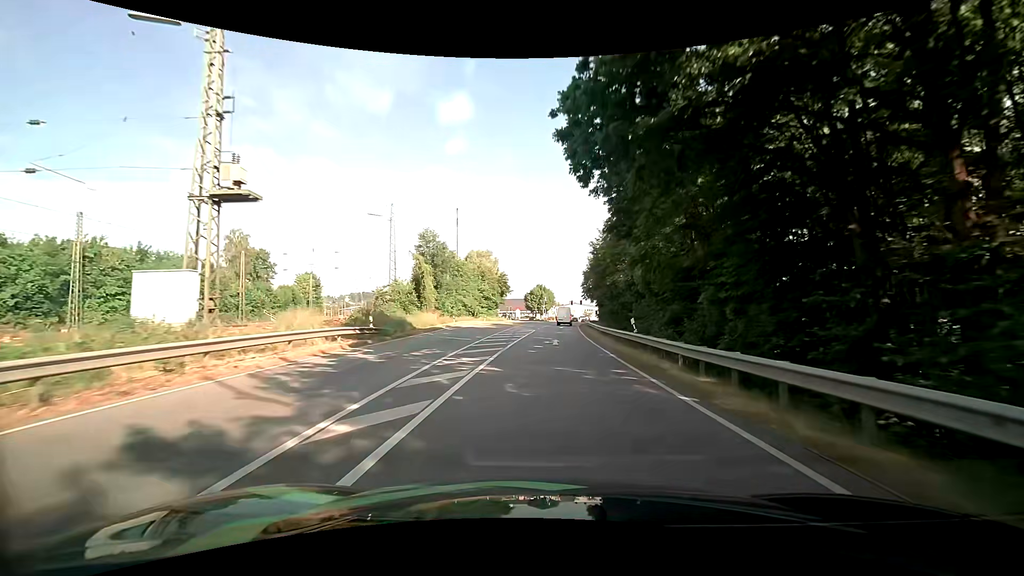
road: primary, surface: asphalt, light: Day
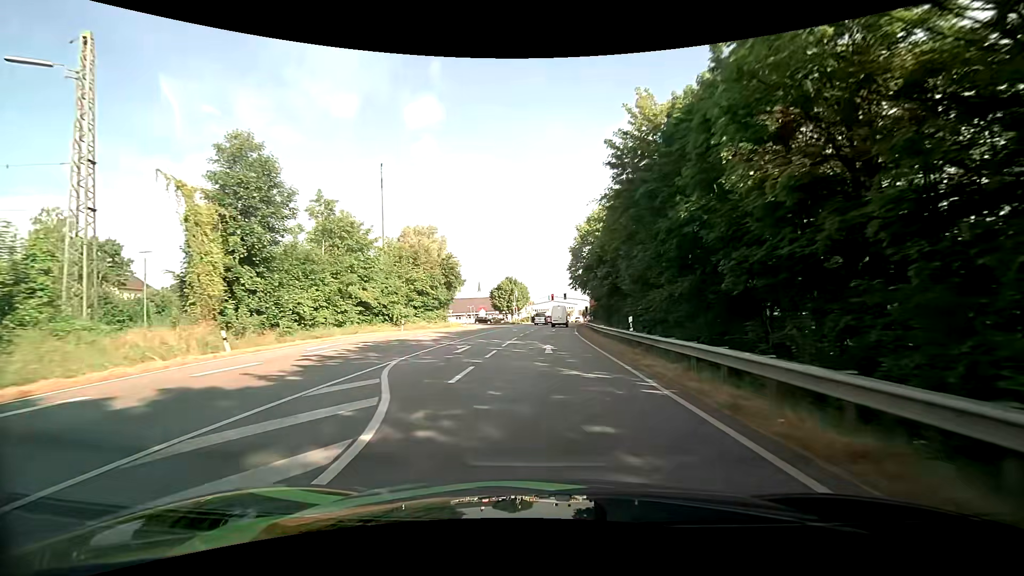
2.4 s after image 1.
(+0.9, +38.0) m; +2°
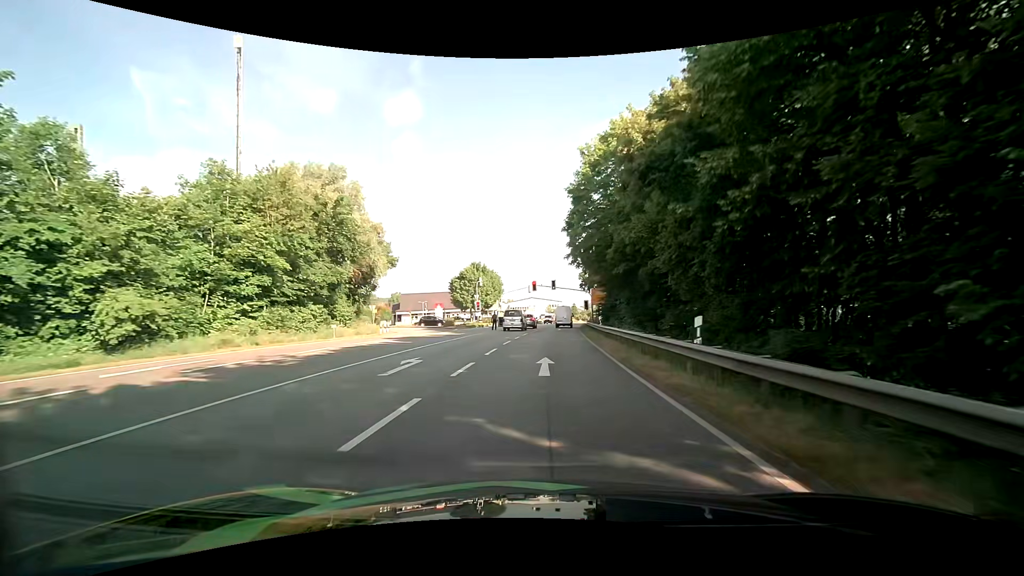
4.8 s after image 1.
(+0.7, +34.5) m; +2°
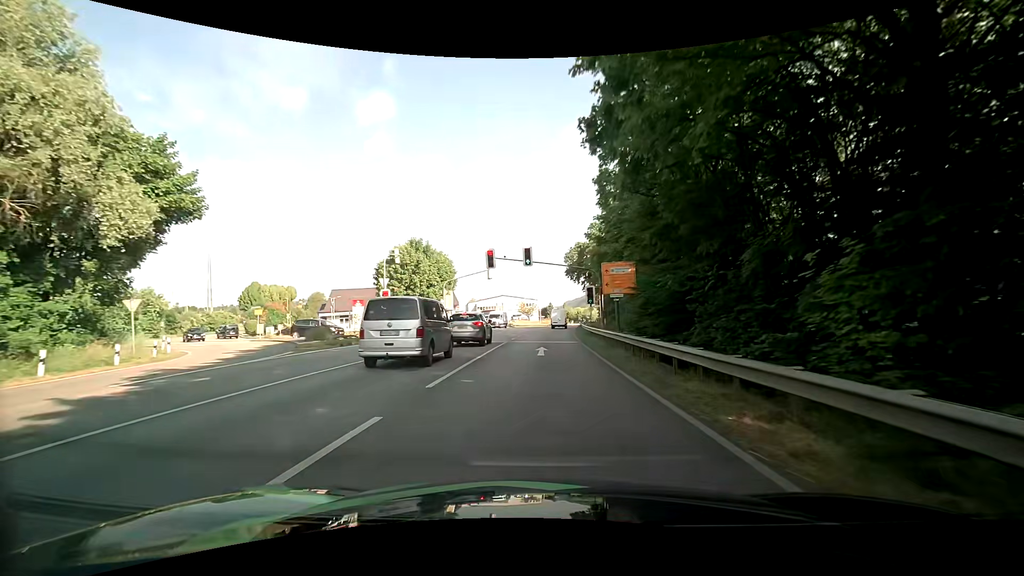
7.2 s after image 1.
(+1.0, +31.3) m; +3°
(0, +10) (0, +20) (0, +30) (+1, +40) (+1, +50) (+2, +60) (+2, +70) (+3, +80) (+4, +90) (+5, +100) m
